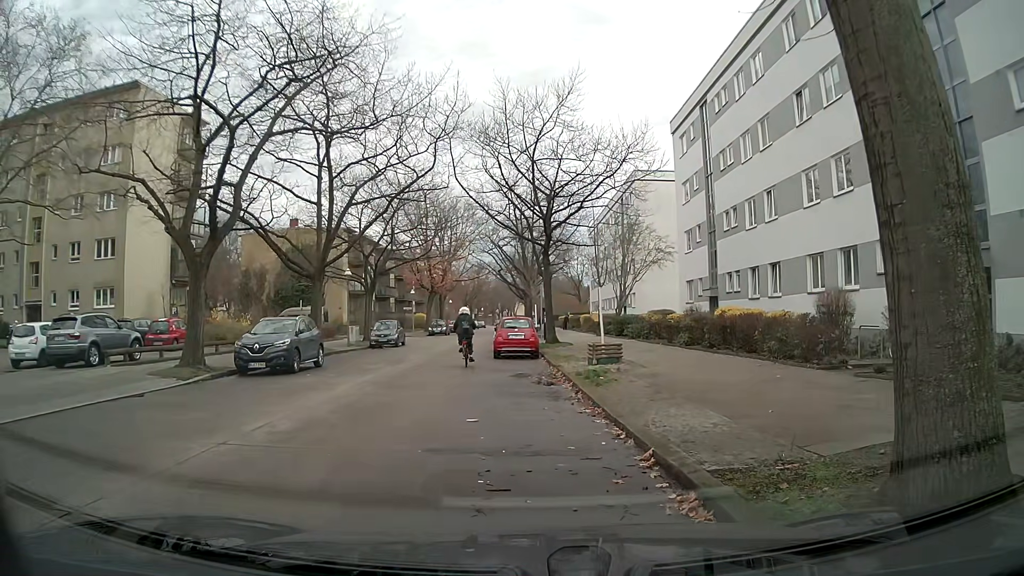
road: residential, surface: concrete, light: Day
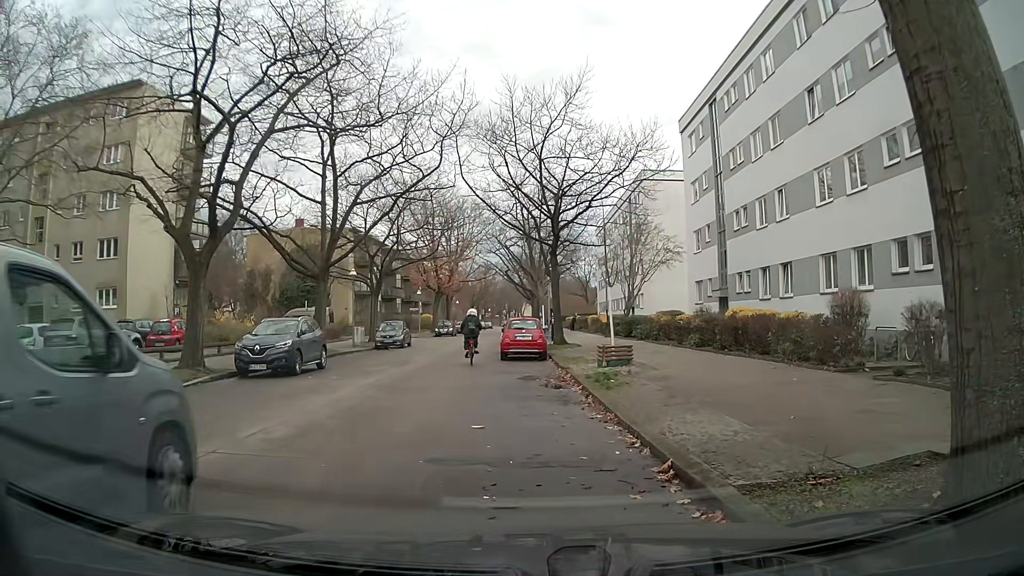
(0.0, +0.5) m; 0°
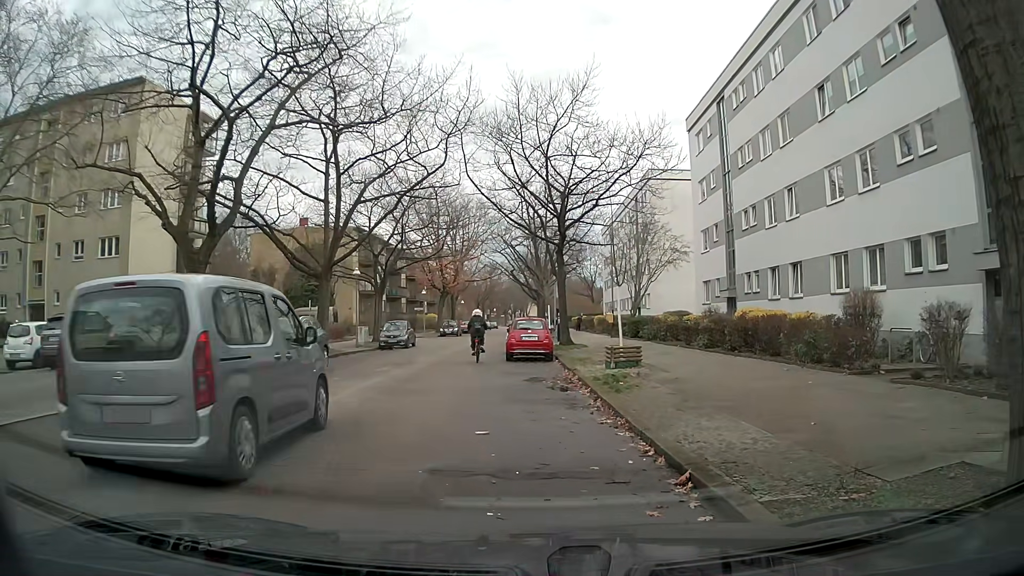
(0.0, +0.4) m; 0°
